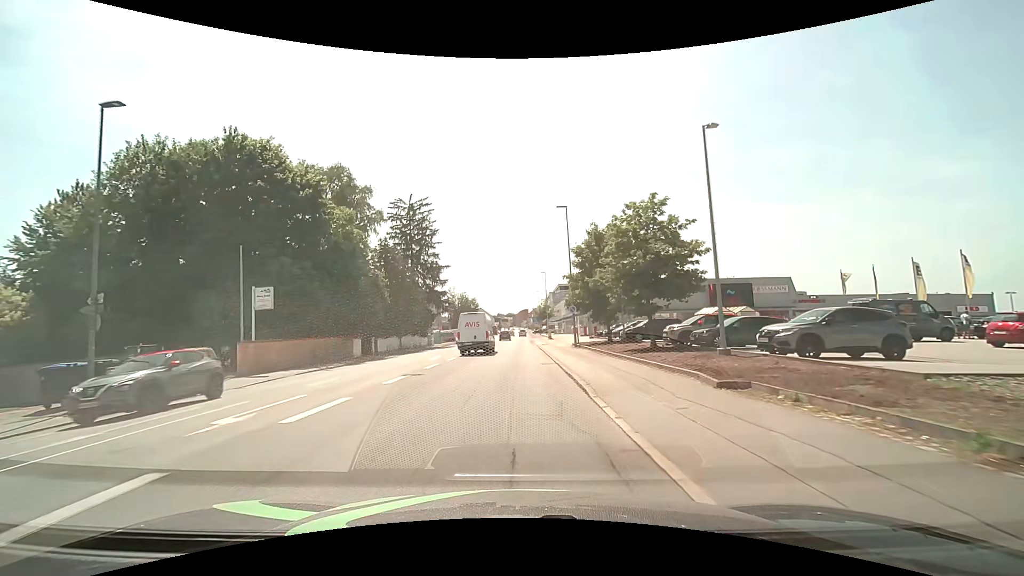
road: tertiary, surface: asphalt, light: Day
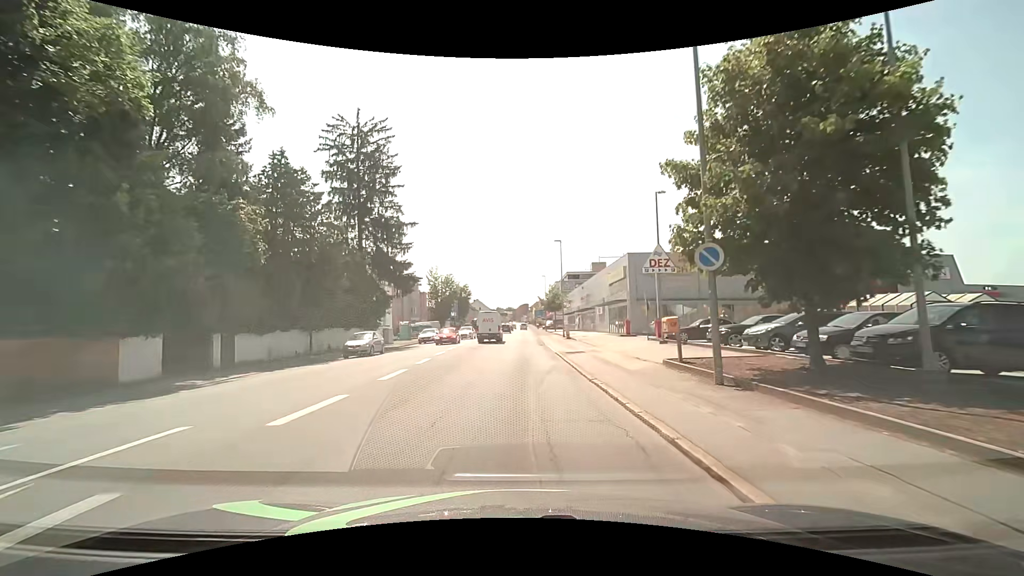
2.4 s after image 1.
(-0.3, +25.0) m; -1°
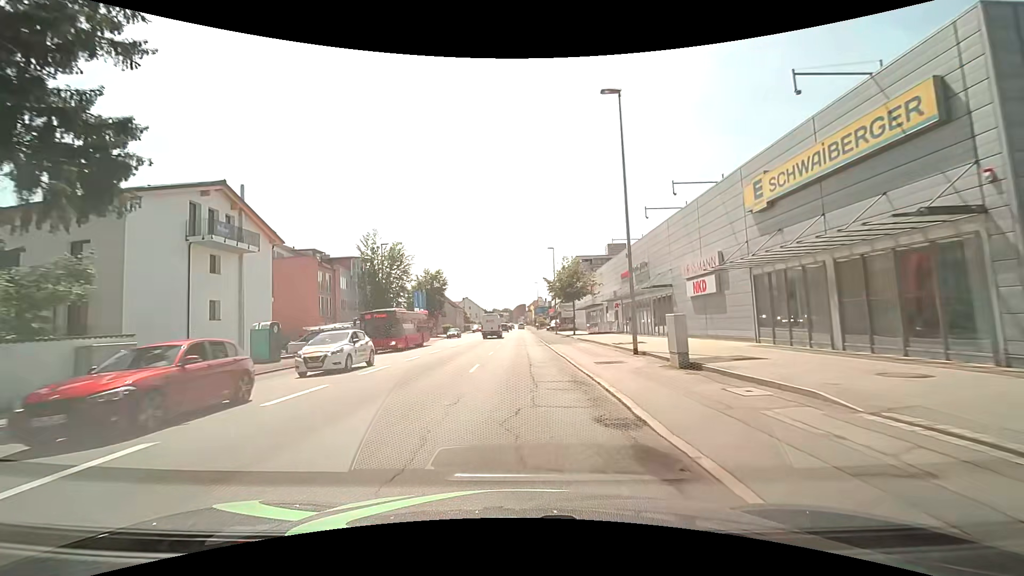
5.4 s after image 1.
(+0.6, +34.0) m; +1°
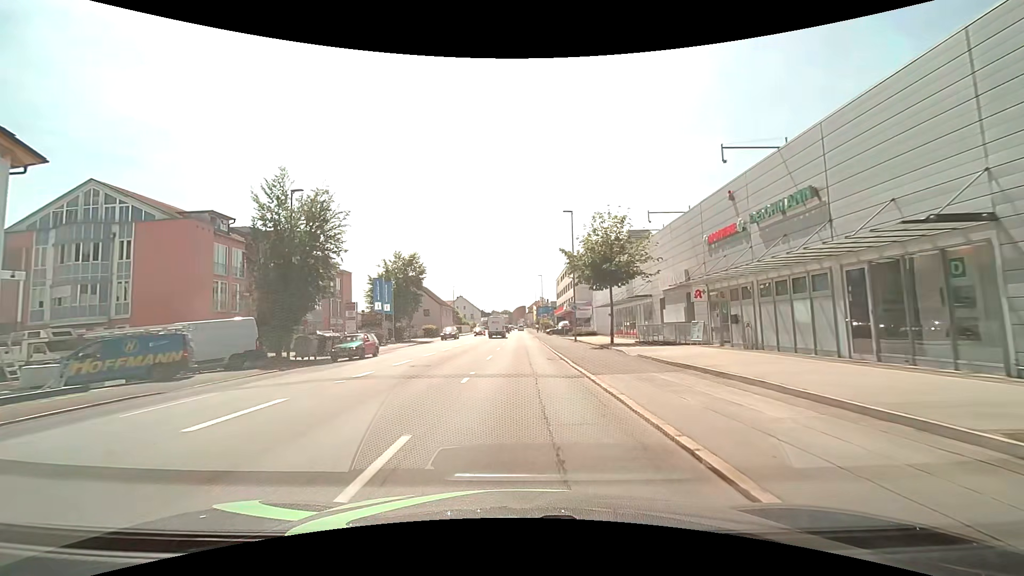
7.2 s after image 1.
(0.0, +20.2) m; 0°
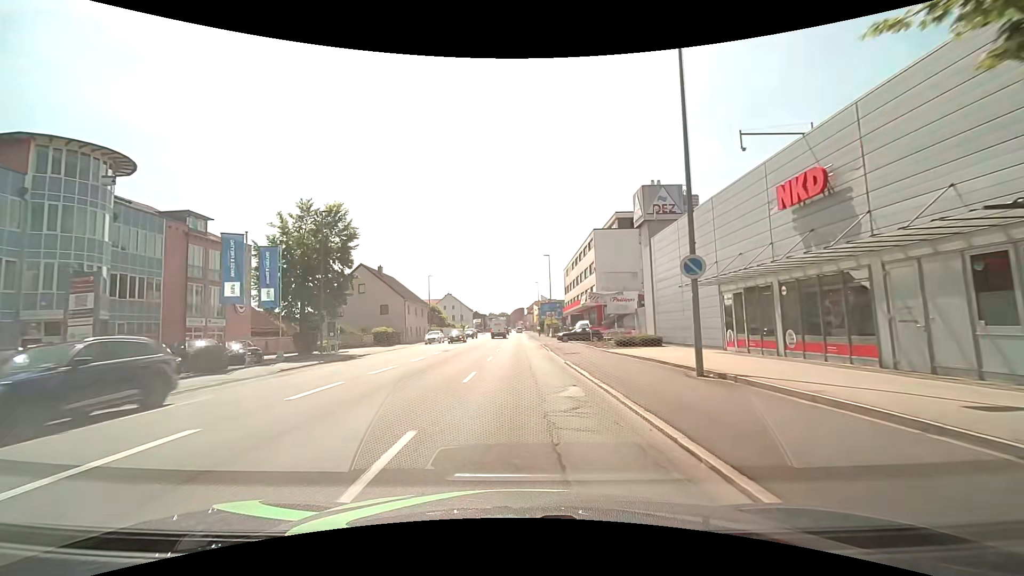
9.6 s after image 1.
(-0.1, +26.9) m; 0°
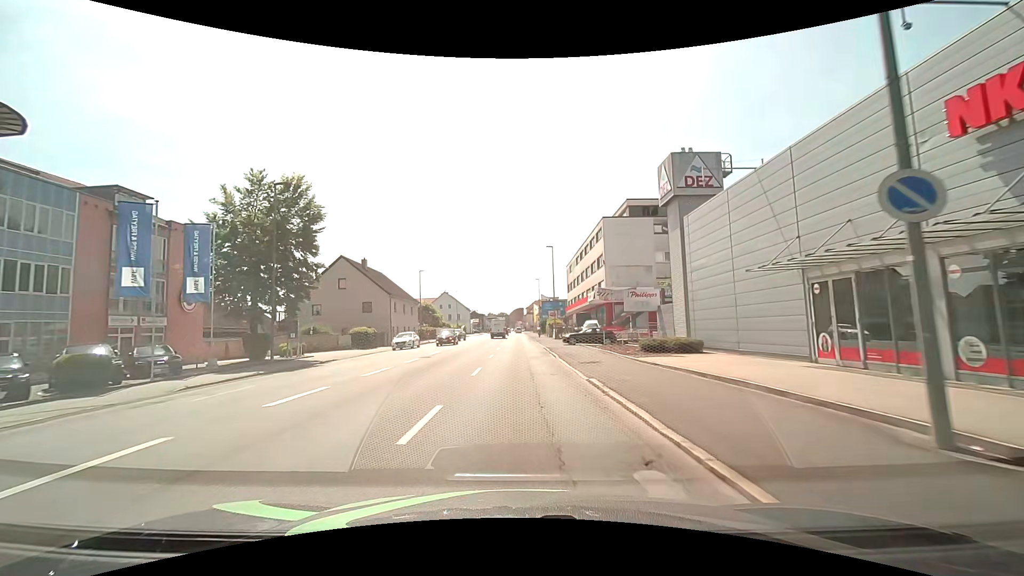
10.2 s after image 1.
(0.0, +6.8) m; +1°
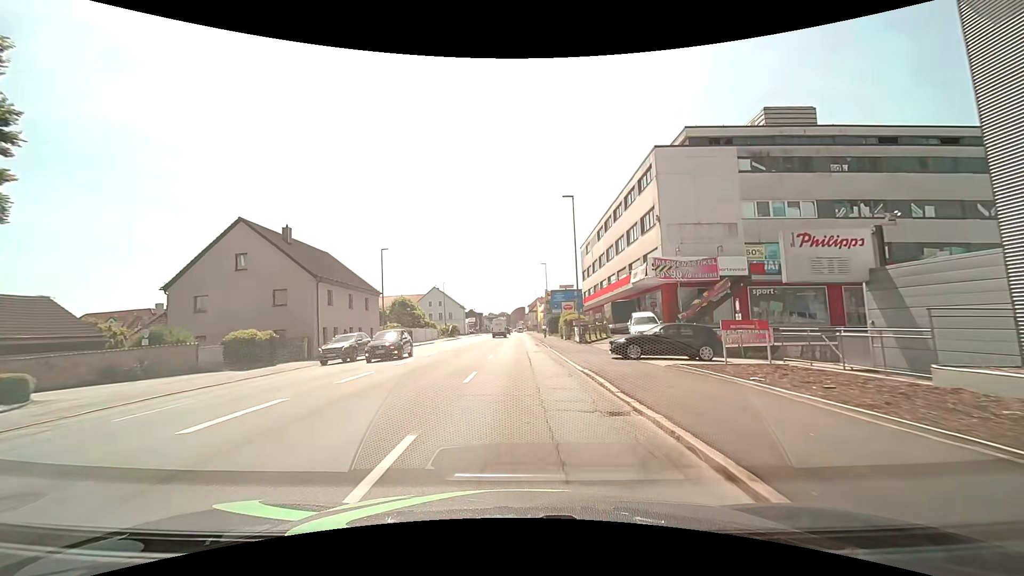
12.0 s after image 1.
(-0.1, +20.6) m; 0°
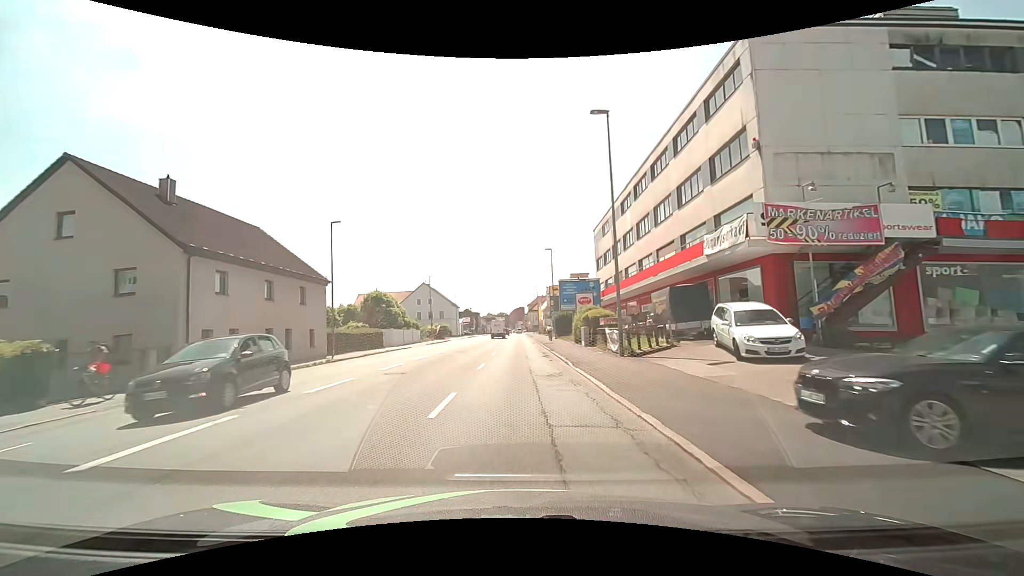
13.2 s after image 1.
(-0.1, +13.8) m; -1°
(0, +10) (0, +20) (0, +30) (0, +40) (0, +50) (0, +60) (+1, +70) (+1, +80) (+1, +90) (+1, +100) m
